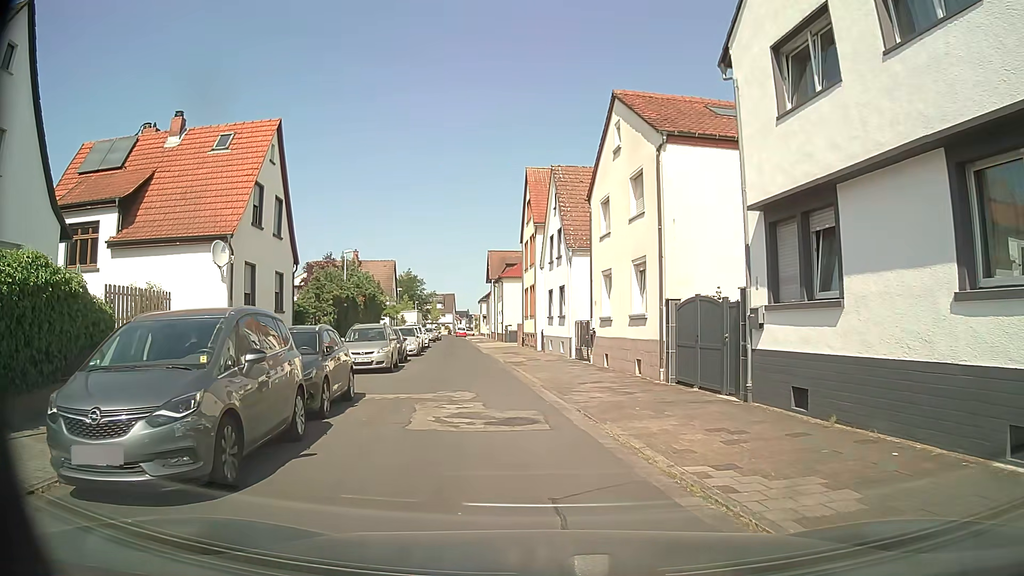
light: Day
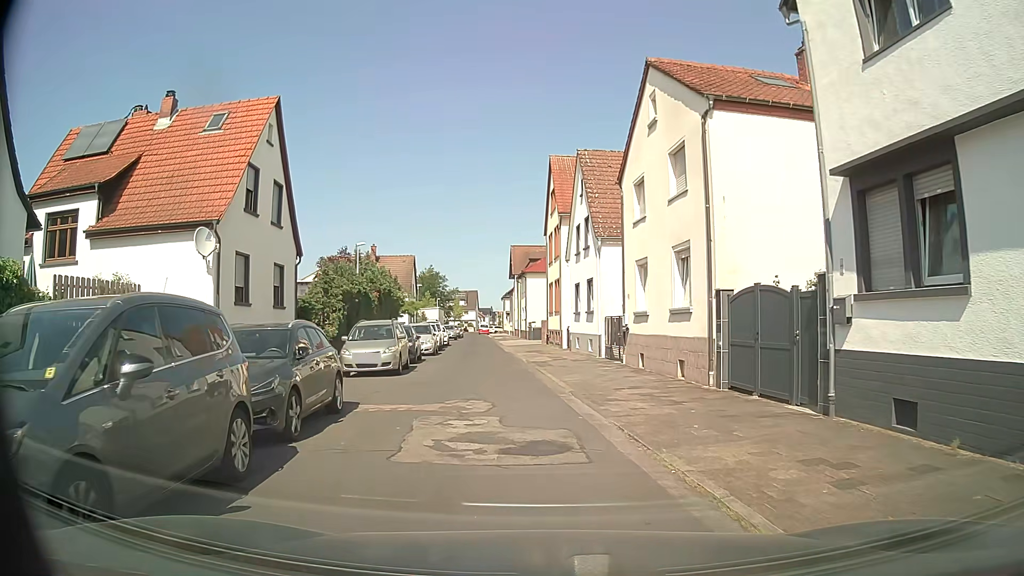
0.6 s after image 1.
(0.0, +2.6) m; 0°
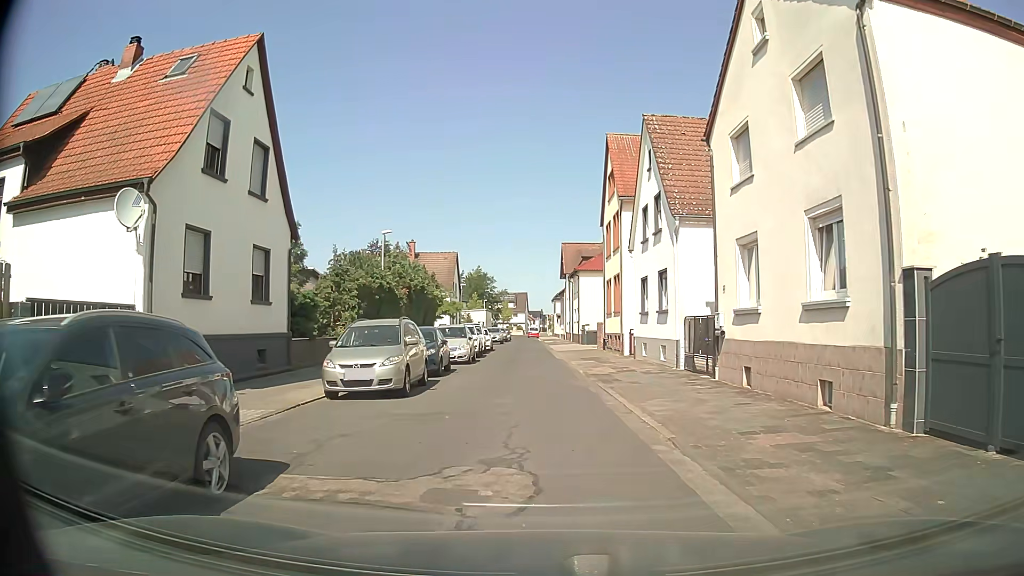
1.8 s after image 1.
(-0.3, +6.0) m; -5°
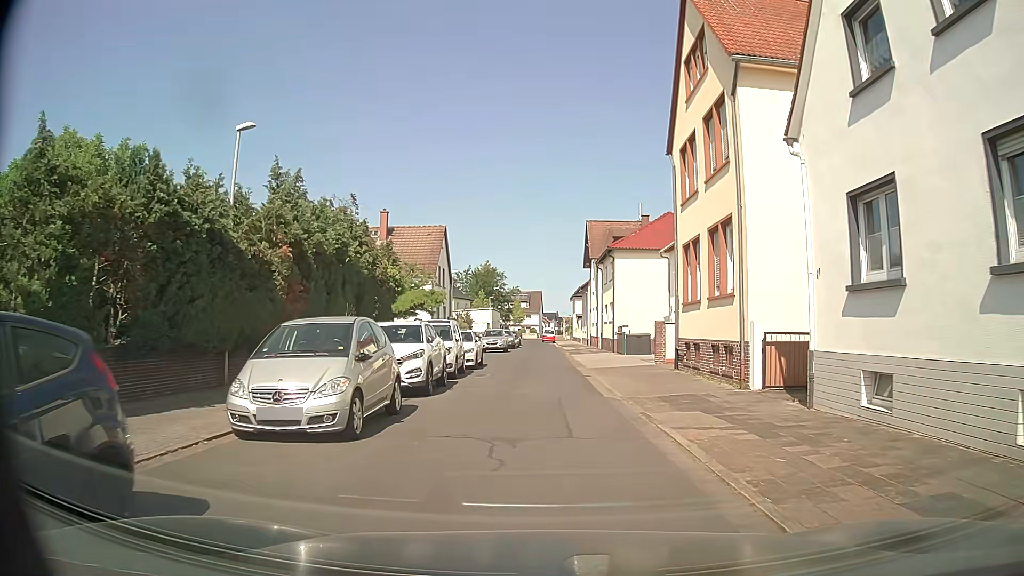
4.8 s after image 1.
(-0.2, +18.6) m; 0°
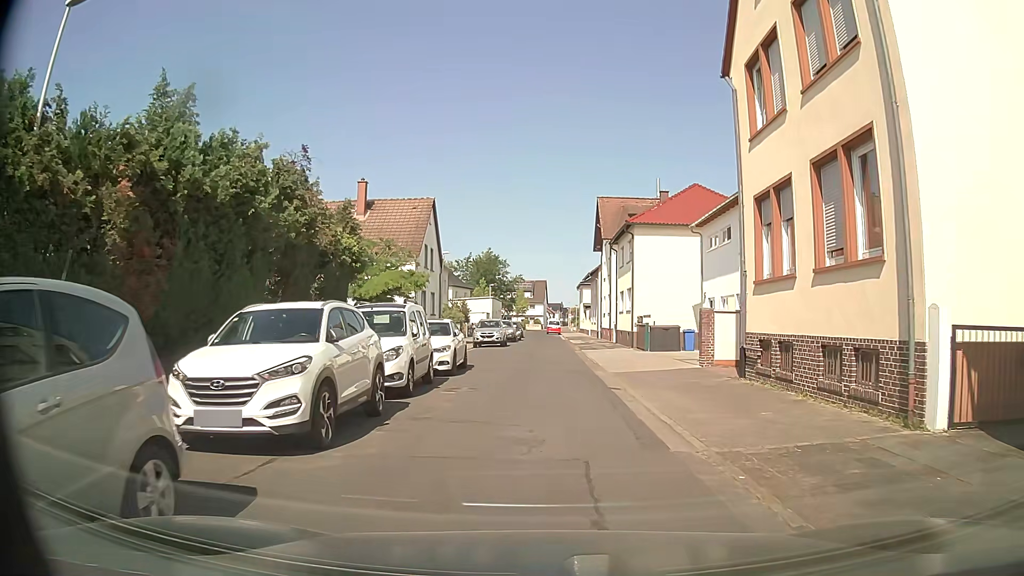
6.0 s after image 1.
(-0.1, +7.4) m; -1°
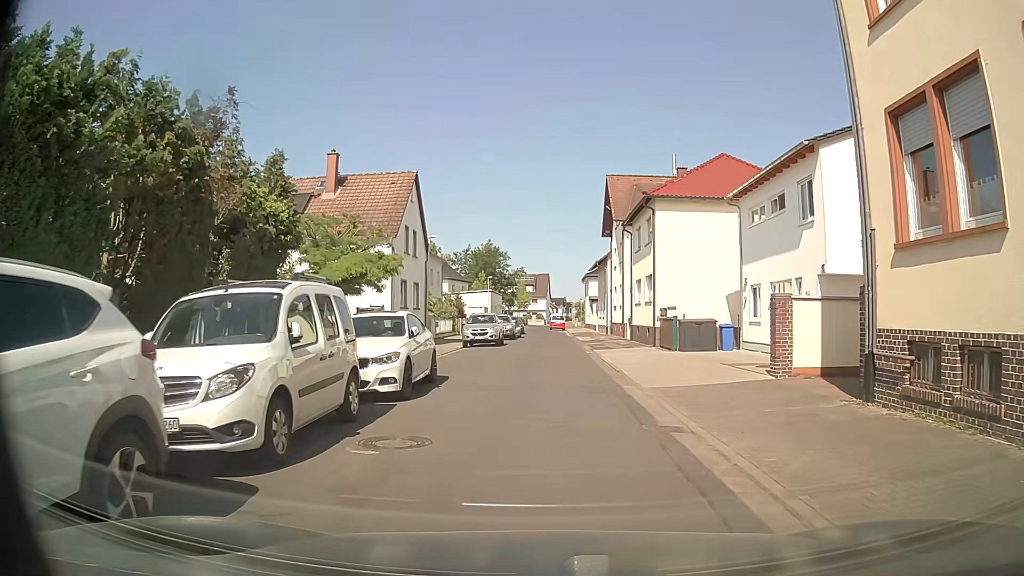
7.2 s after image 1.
(-0.1, +6.4) m; -2°
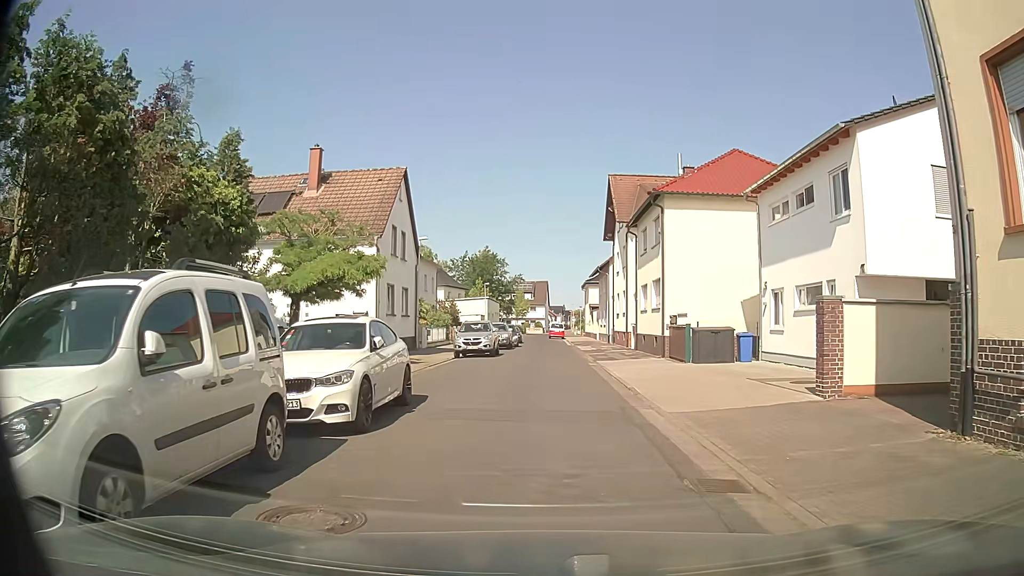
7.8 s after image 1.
(+0.1, +2.6) m; +1°
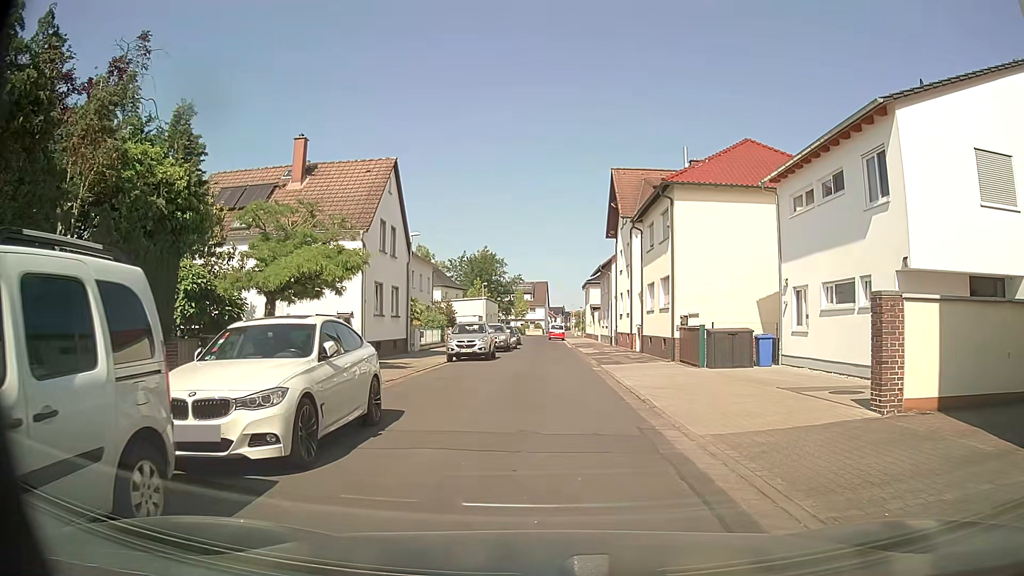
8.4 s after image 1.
(0.0, +2.2) m; 0°
